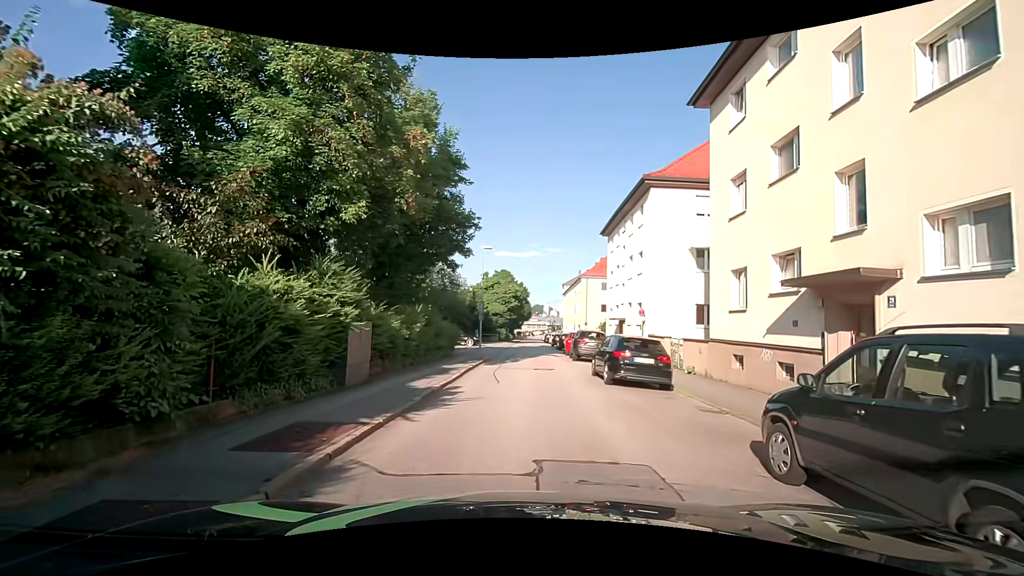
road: residential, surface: asphalt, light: Day
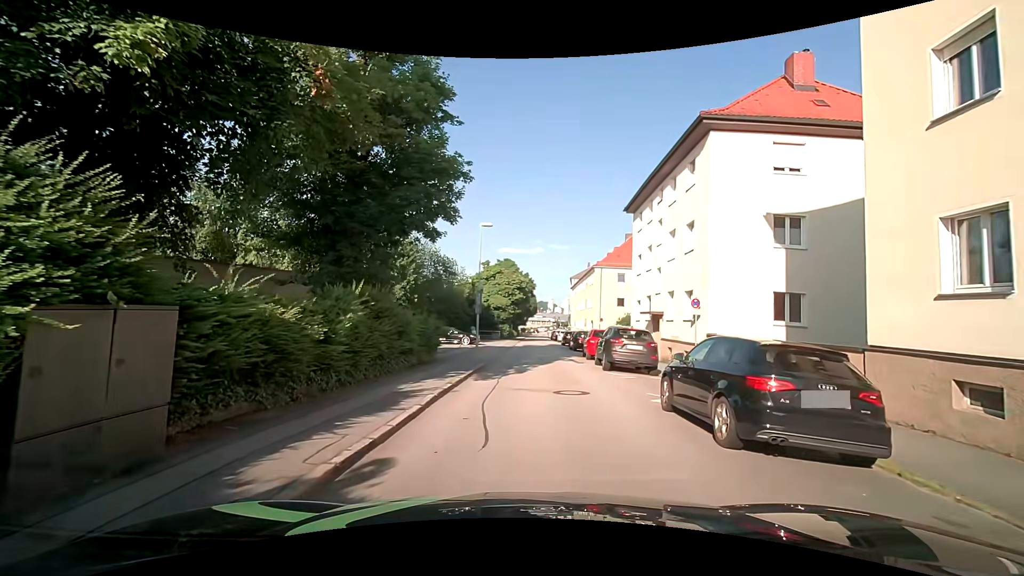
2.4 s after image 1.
(0.0, +7.5) m; -1°
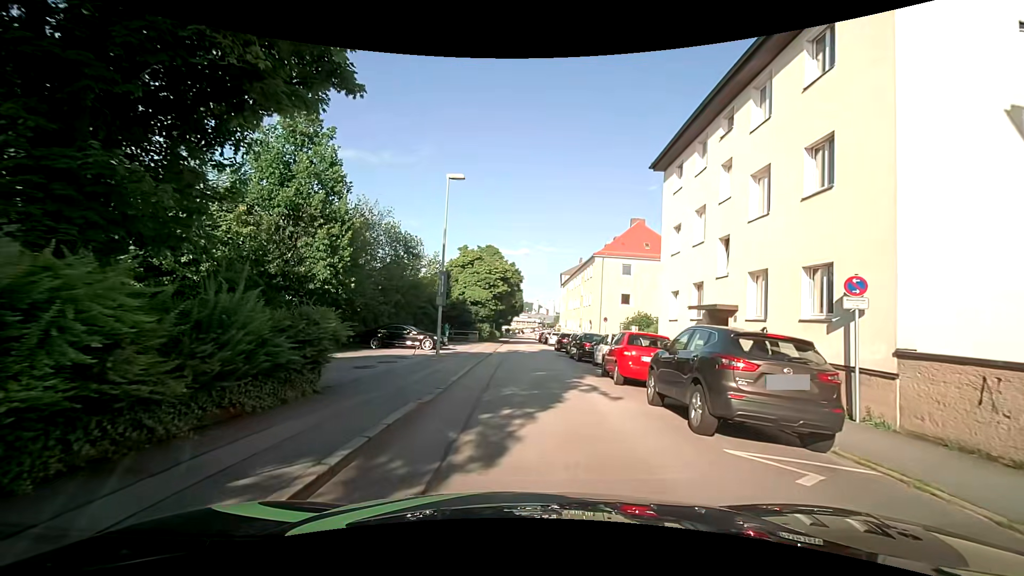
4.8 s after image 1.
(+0.4, +10.4) m; +3°
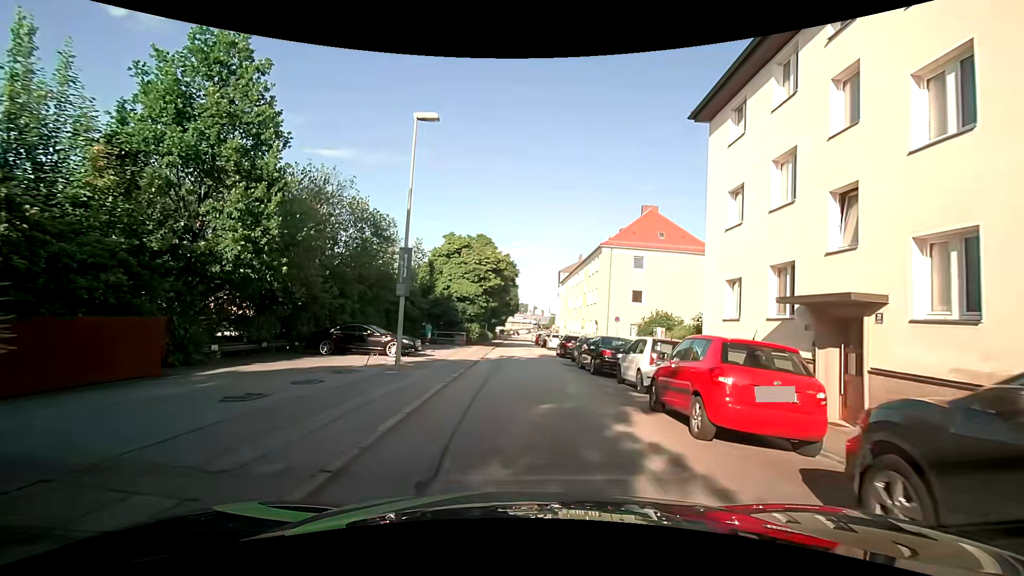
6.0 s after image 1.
(+0.1, +6.5) m; +1°
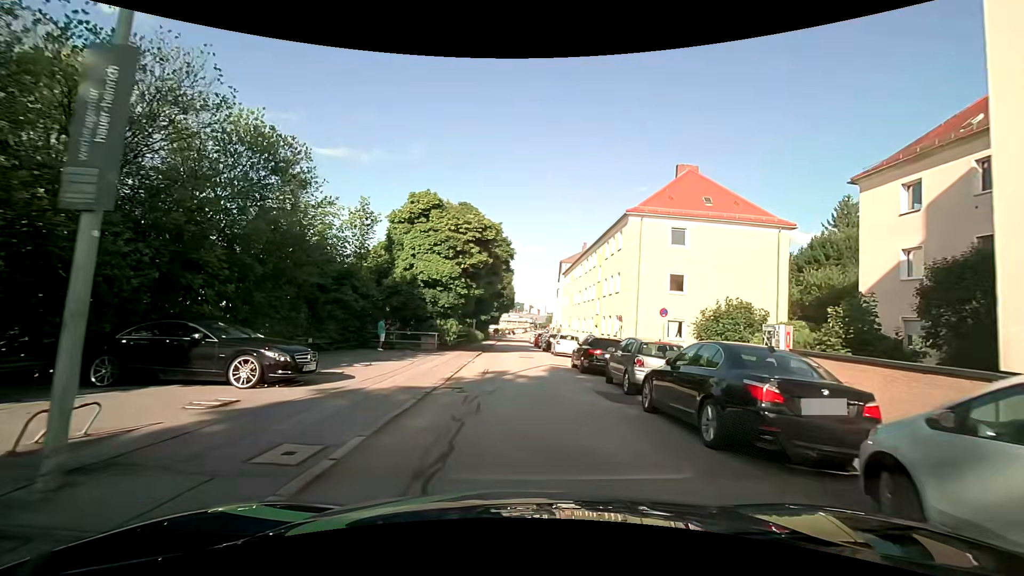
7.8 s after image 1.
(+0.1, +11.3) m; +1°
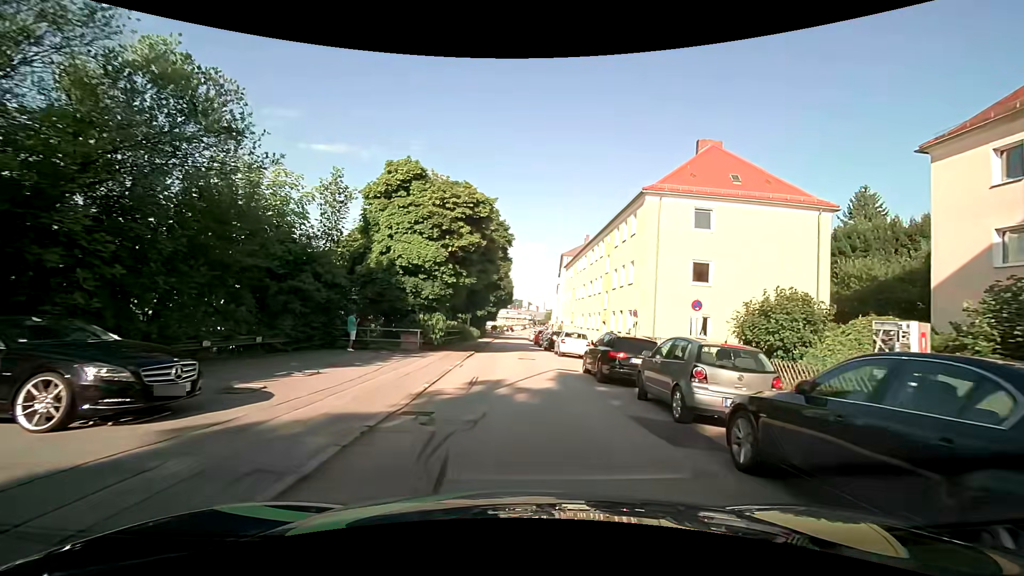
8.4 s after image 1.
(0.0, +4.2) m; 0°
